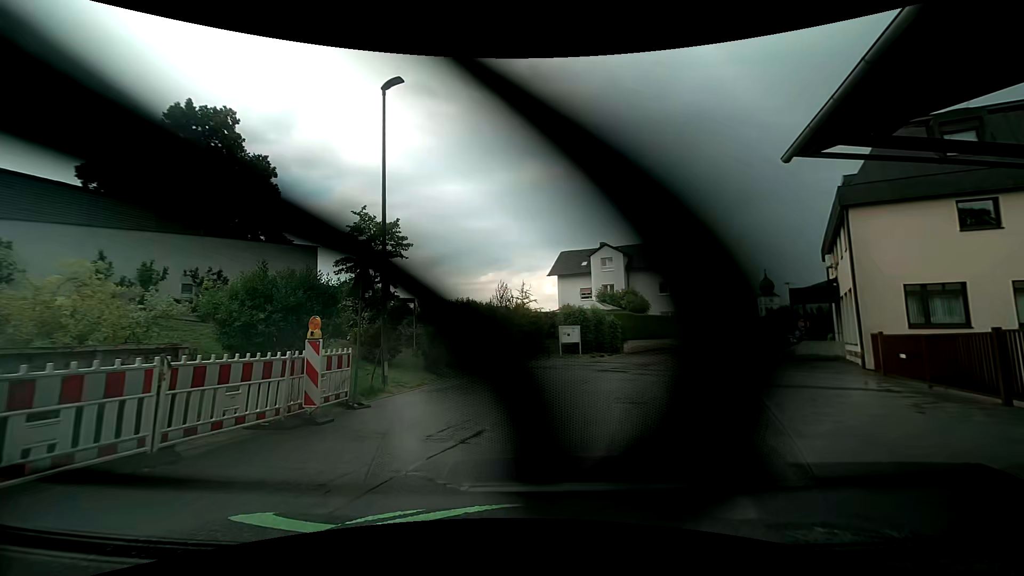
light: Day
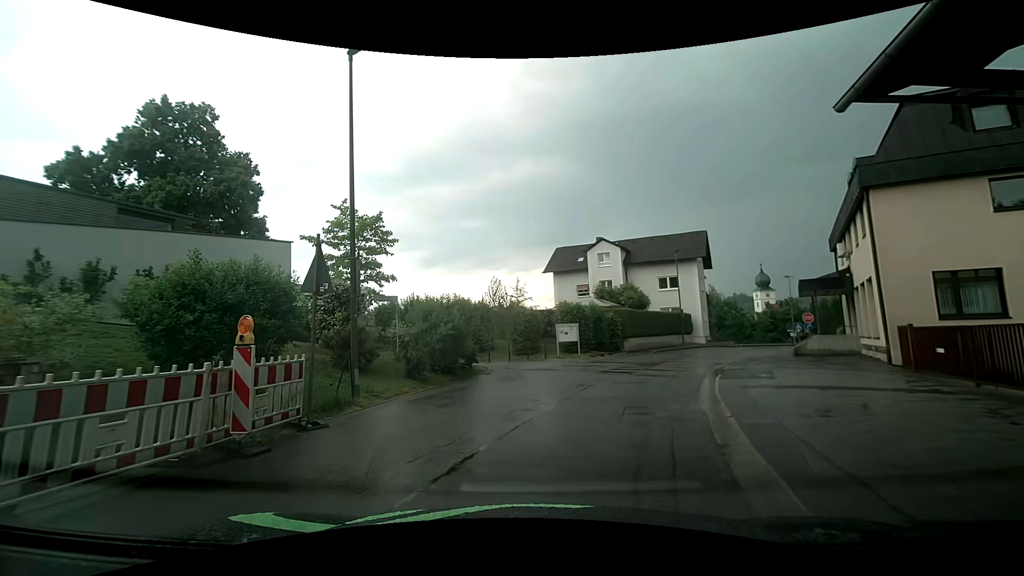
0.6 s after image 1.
(0.0, +1.8) m; -2°
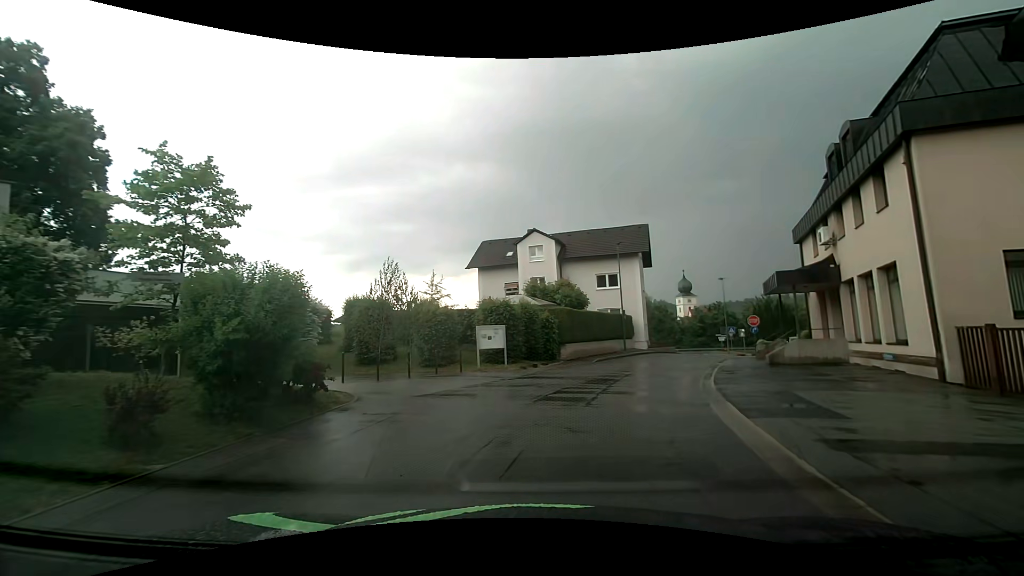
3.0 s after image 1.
(+0.5, +7.1) m; +9°
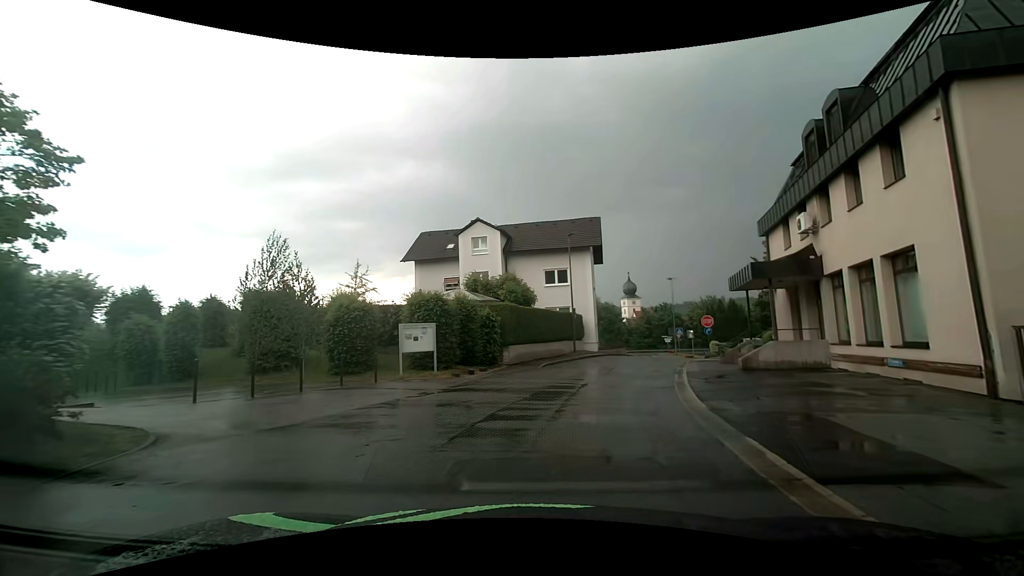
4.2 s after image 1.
(+0.2, +4.1) m; +5°
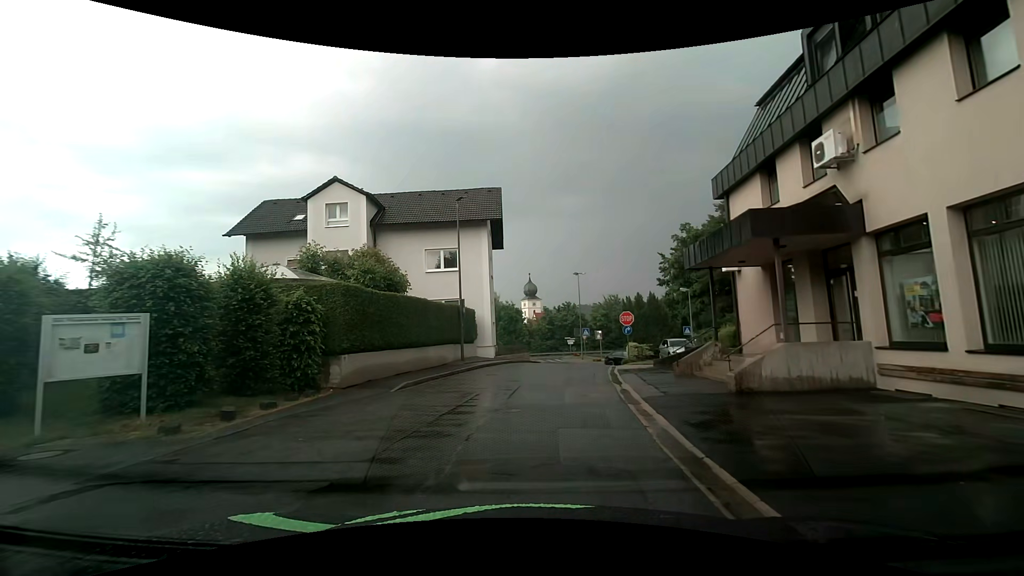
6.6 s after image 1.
(+1.1, +9.4) m; +13°
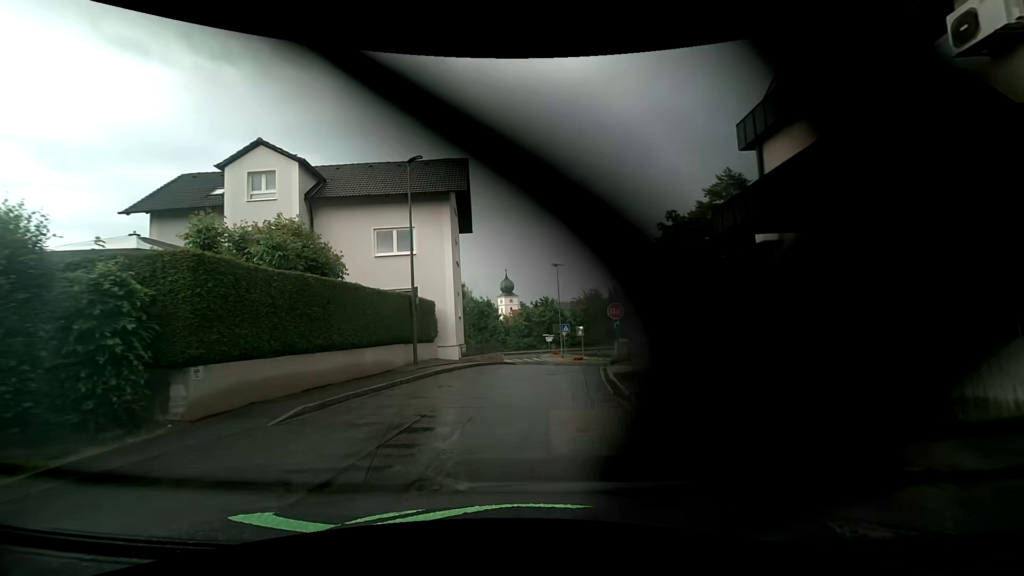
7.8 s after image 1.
(0.0, +5.0) m; +2°
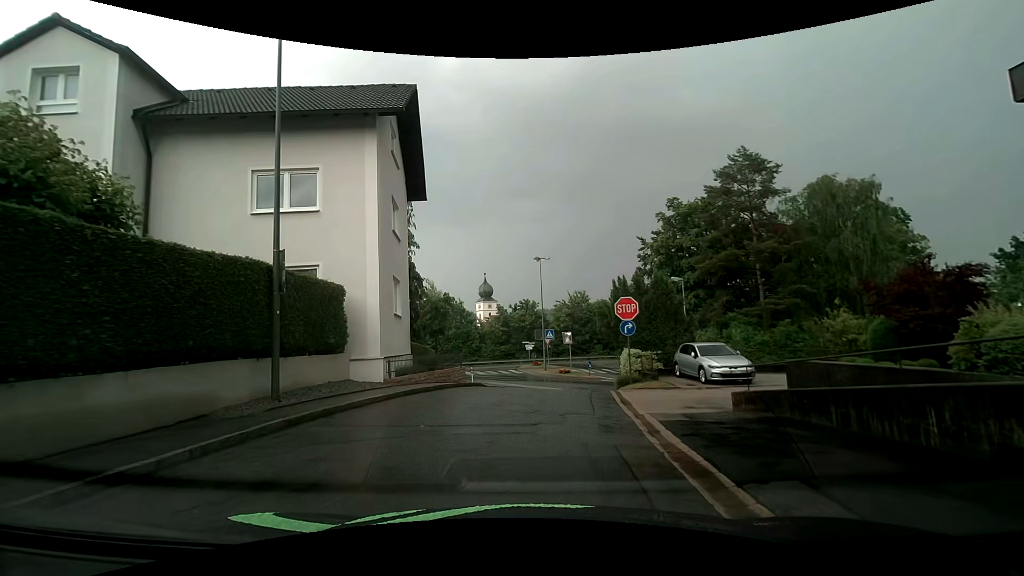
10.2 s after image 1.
(+0.1, +8.8) m; +2°
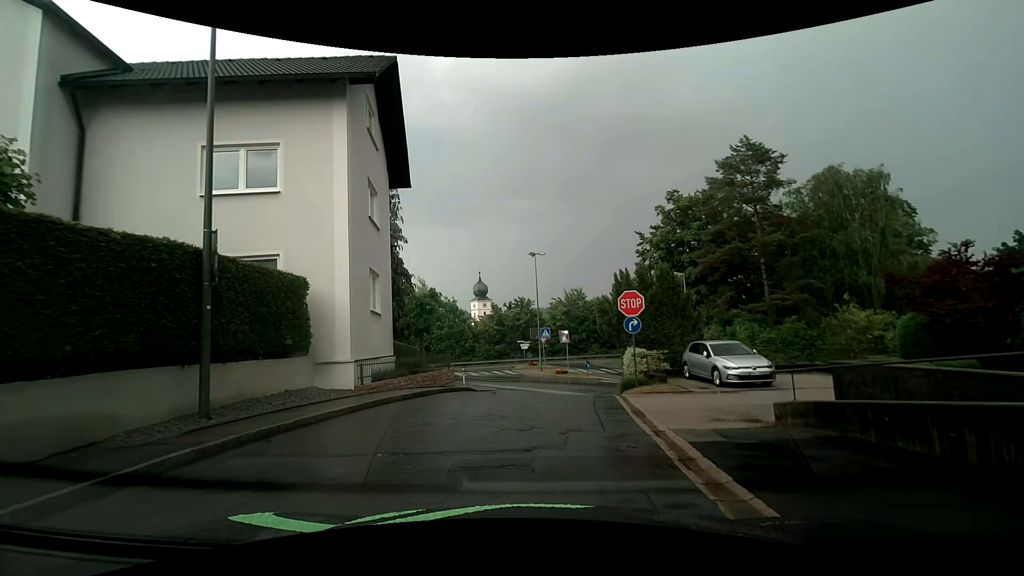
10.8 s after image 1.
(0.0, +1.9) m; +1°
